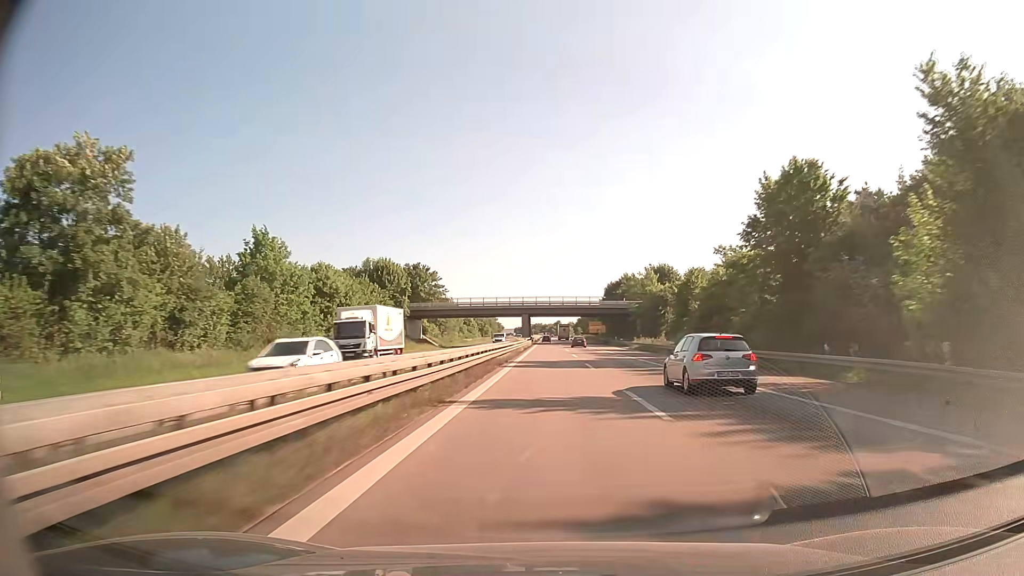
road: trunk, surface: asphalt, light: Day
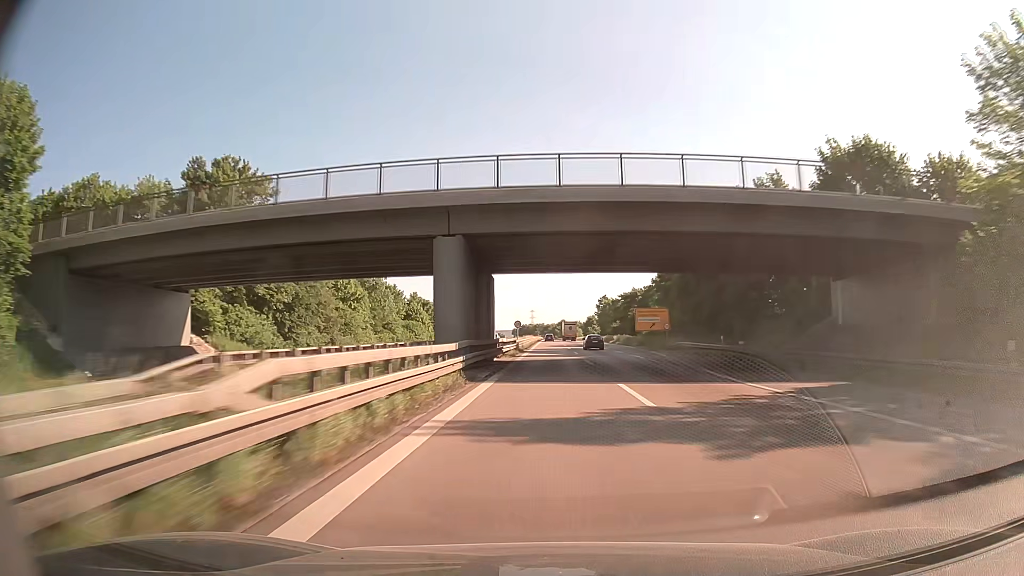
(+0.4, +88.0) m; 0°
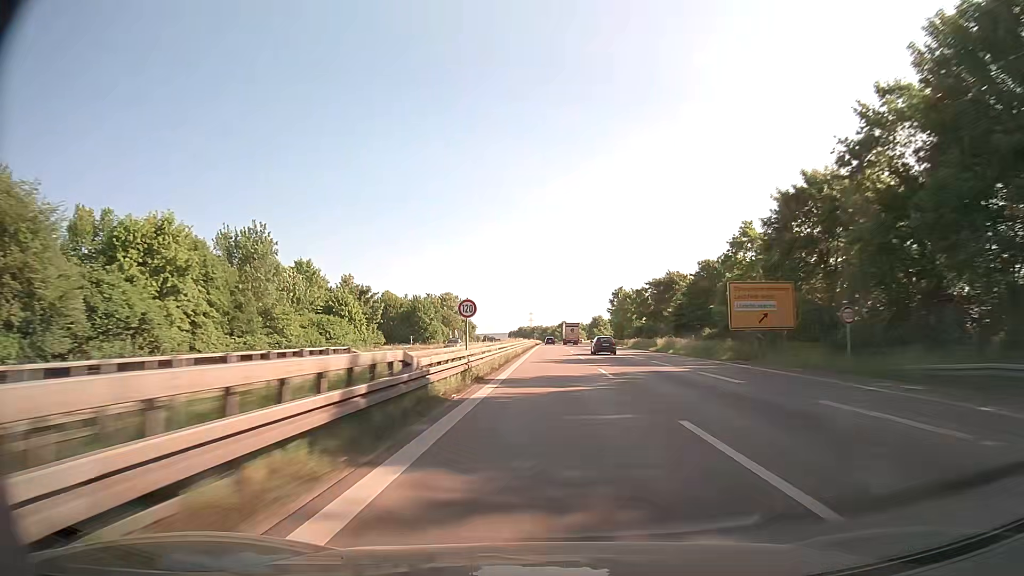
(-0.1, +44.0) m; 0°
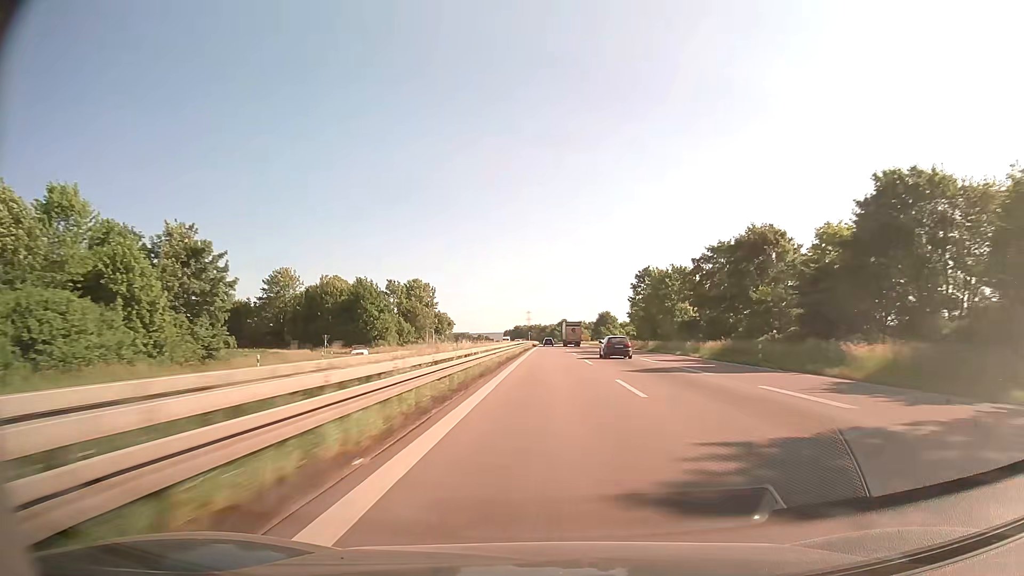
(+0.1, +43.7) m; 0°
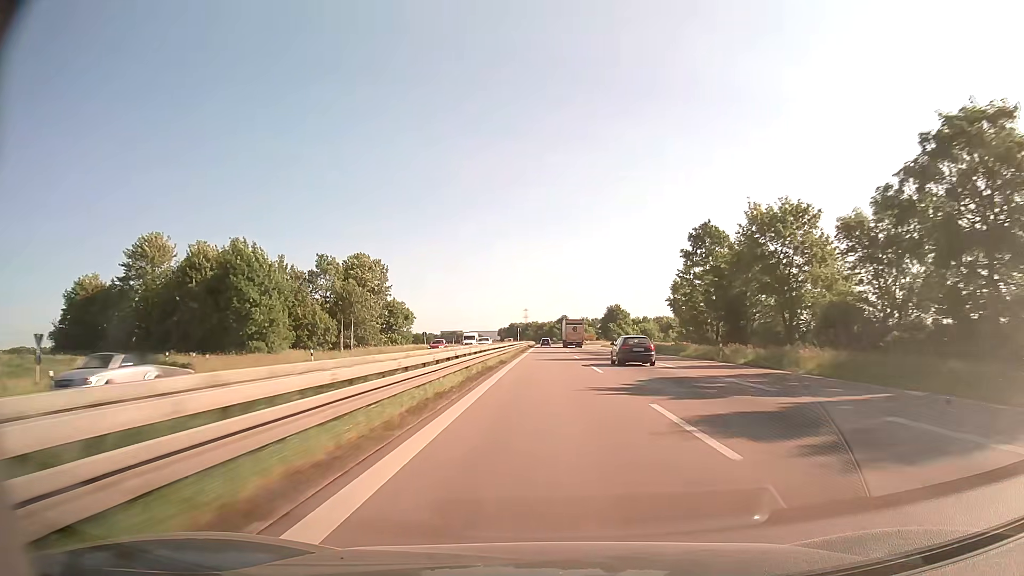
(+0.1, +43.5) m; 0°
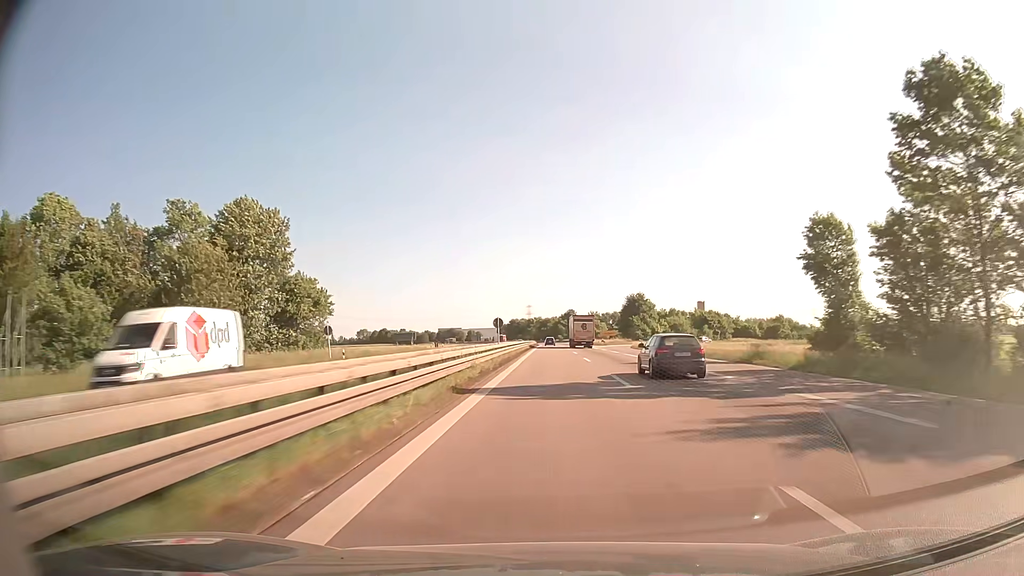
(-0.1, +43.3) m; 0°
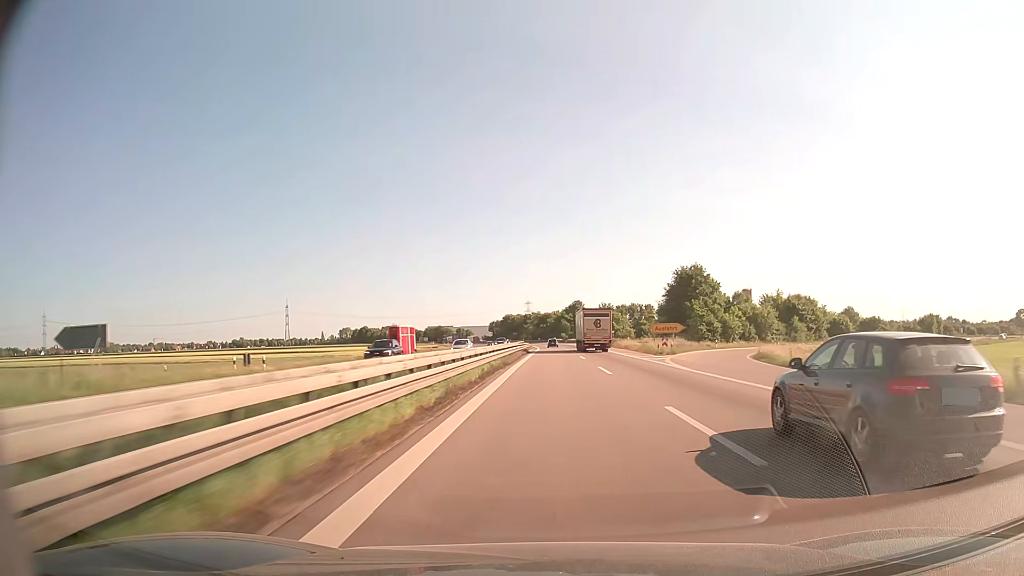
(+0.1, +64.7) m; 0°
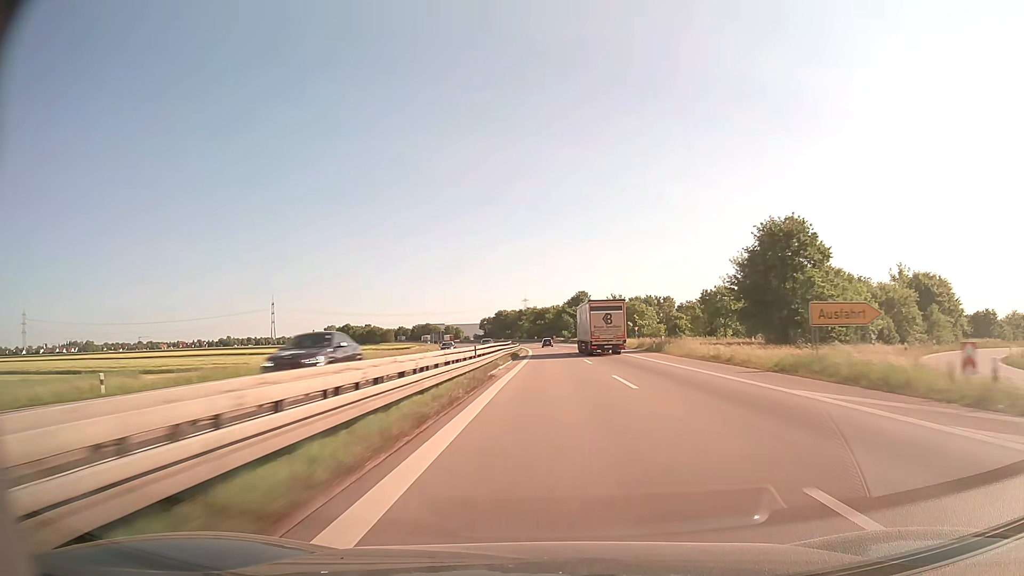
(0.0, +43.0) m; 0°
(0, +10) (0, +20) (0, +30) (0, +40) (0, +50) (0, +60) (0, +70) (-1, +80) (-1, +90) (-1, +100) m
